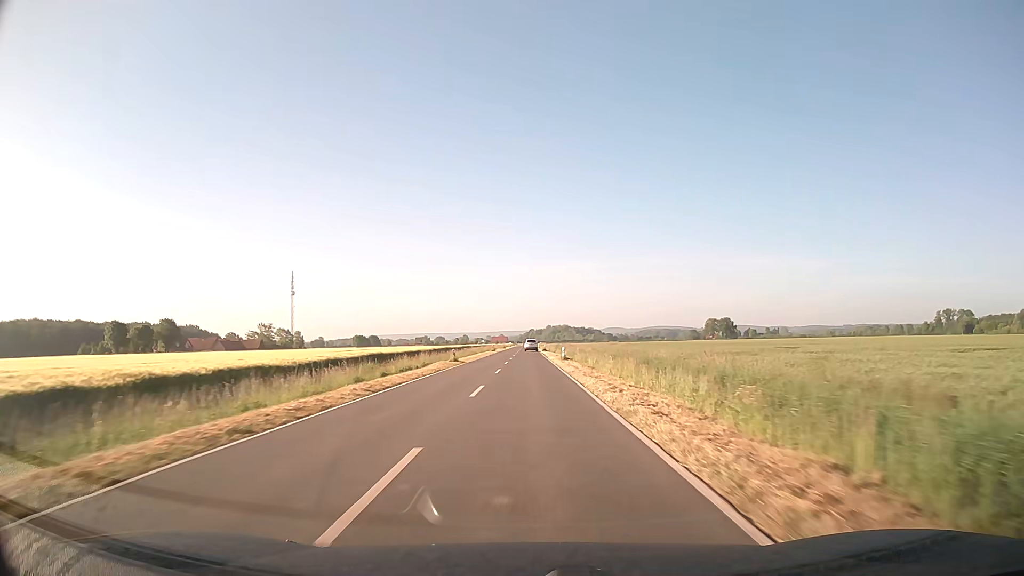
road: secondary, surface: asphalt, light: Day
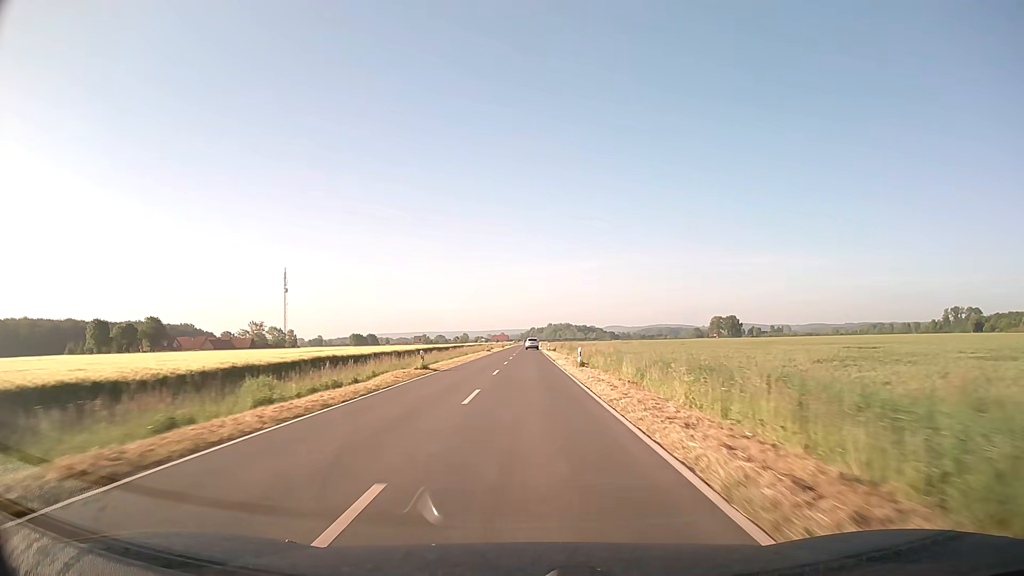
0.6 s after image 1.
(0.0, +14.3) m; 0°
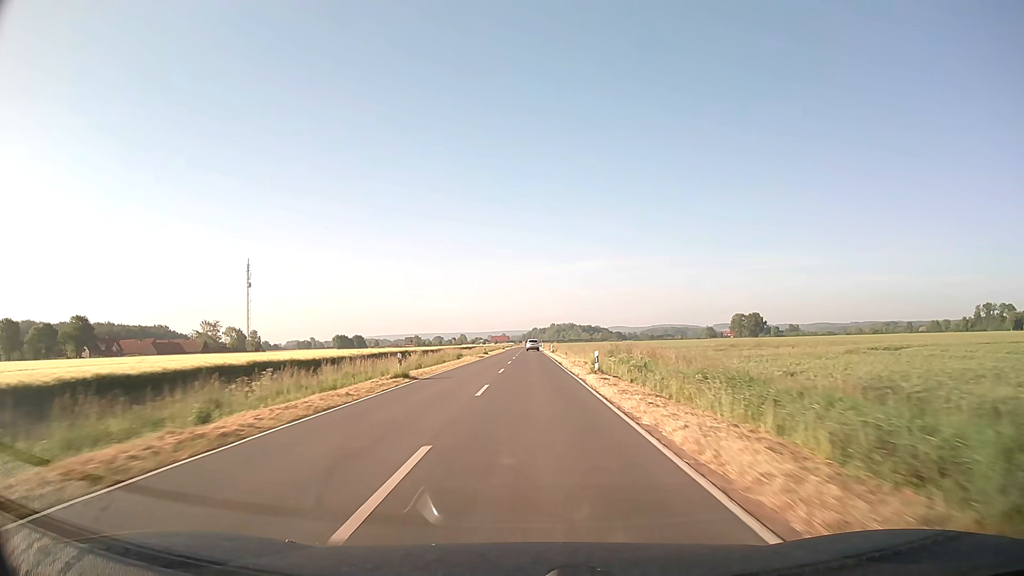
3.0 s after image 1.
(-0.1, +58.2) m; 0°
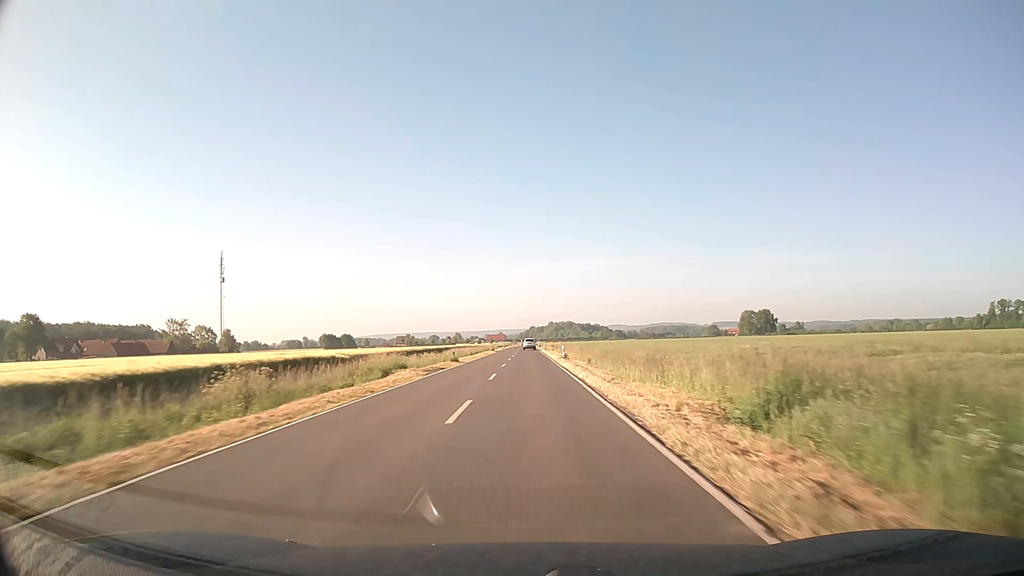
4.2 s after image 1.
(+0.1, +29.6) m; 0°
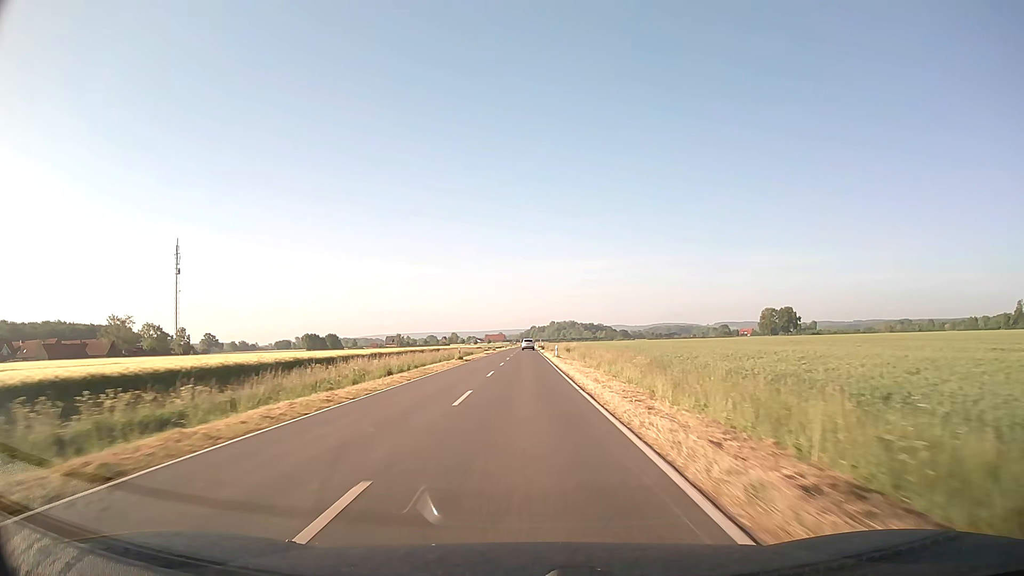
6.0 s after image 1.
(+0.1, +45.0) m; 0°
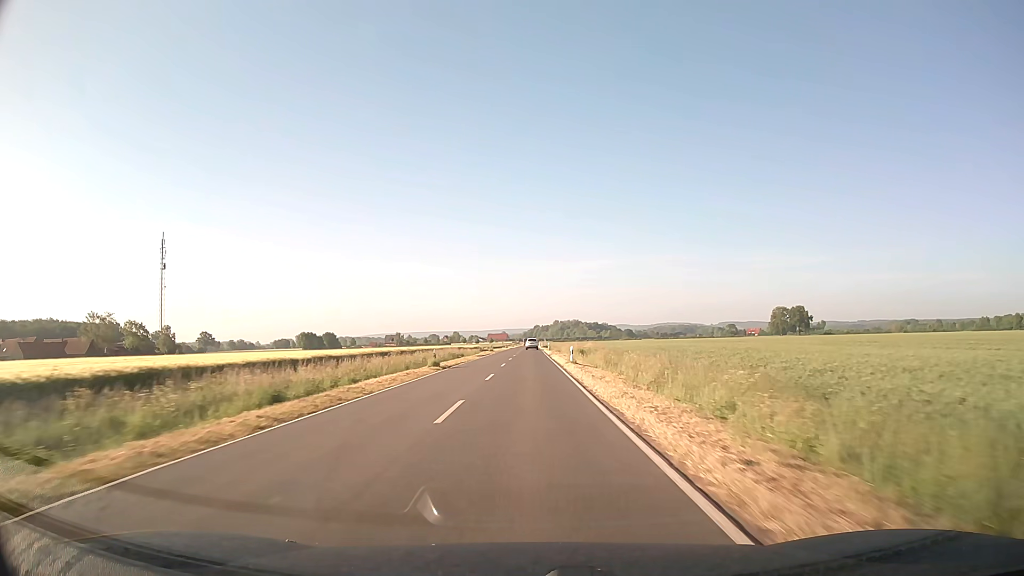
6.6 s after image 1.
(0.0, +15.2) m; 0°
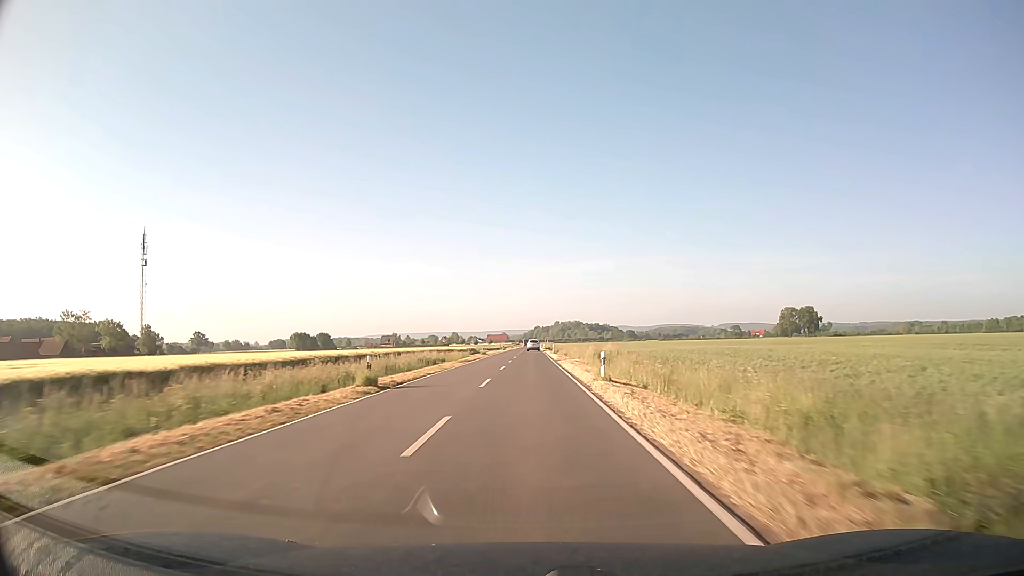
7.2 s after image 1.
(0.0, +15.3) m; 0°
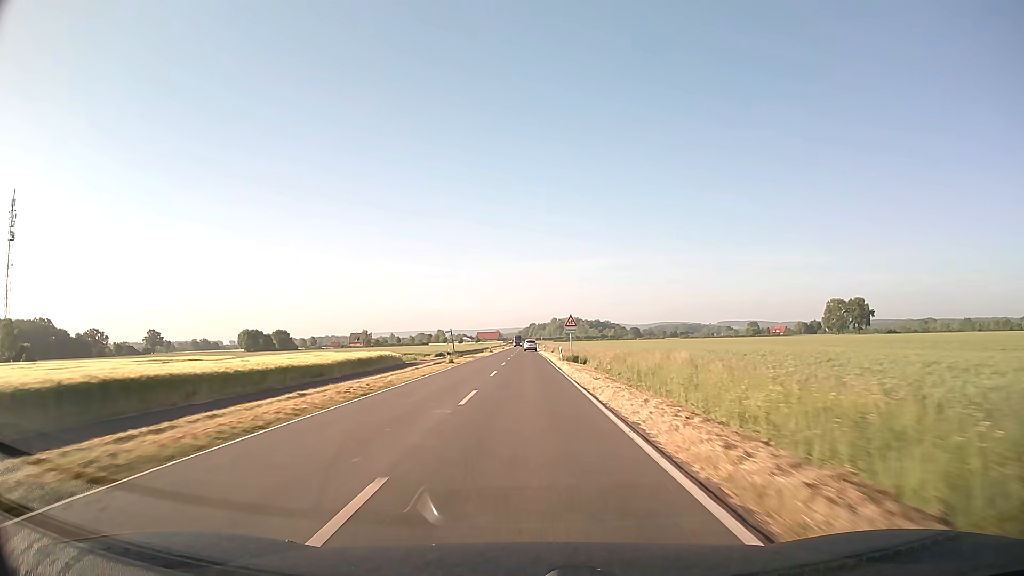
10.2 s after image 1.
(+0.3, +77.7) m; +1°
(0, +10) (0, +20) (0, +30) (0, +40) (0, +50) (0, +60) (0, +70) (0, +80) (0, +90) (0, +100) m
